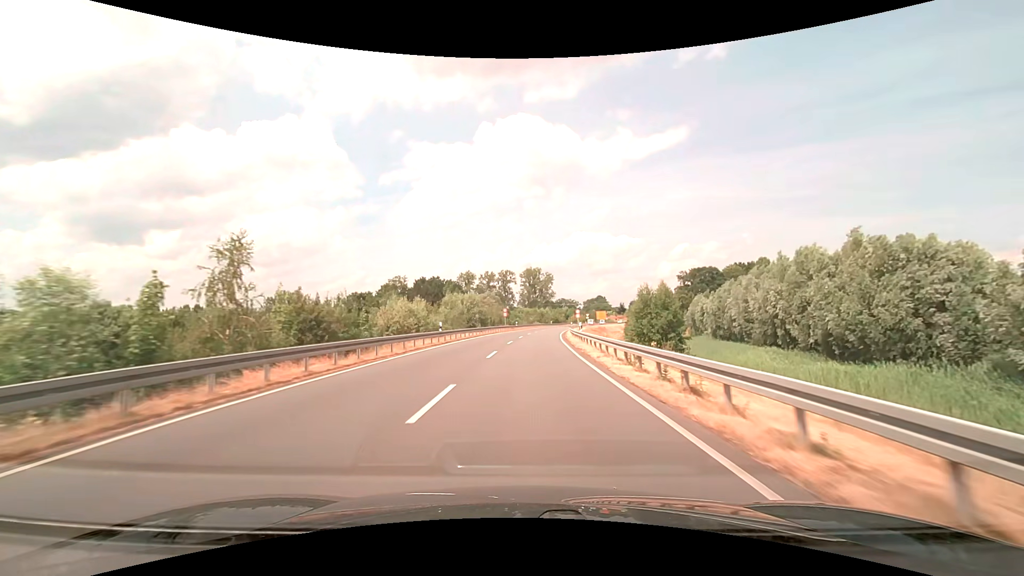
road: secondary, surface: asphalt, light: Day
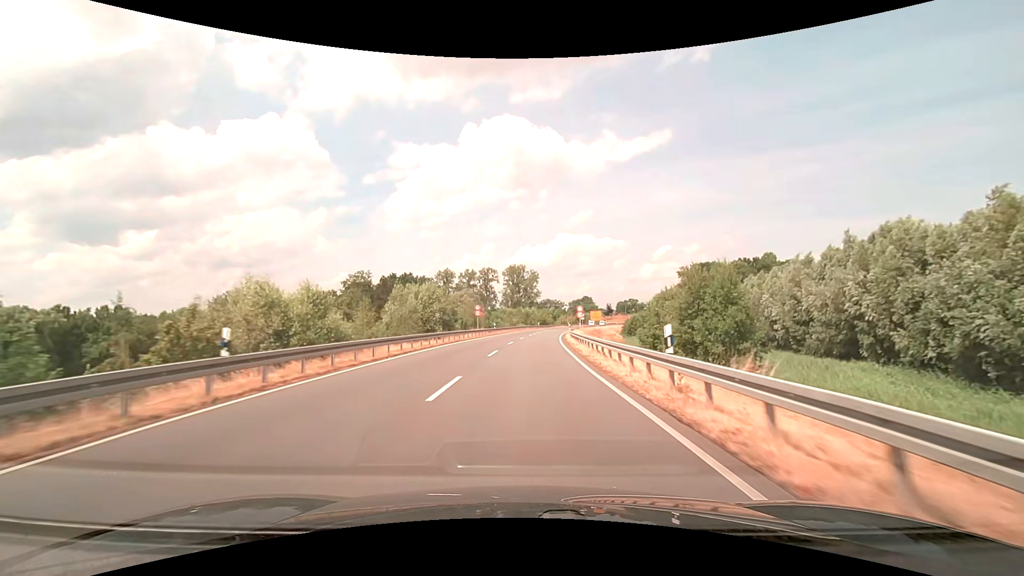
(+0.3, +21.7) m; +2°
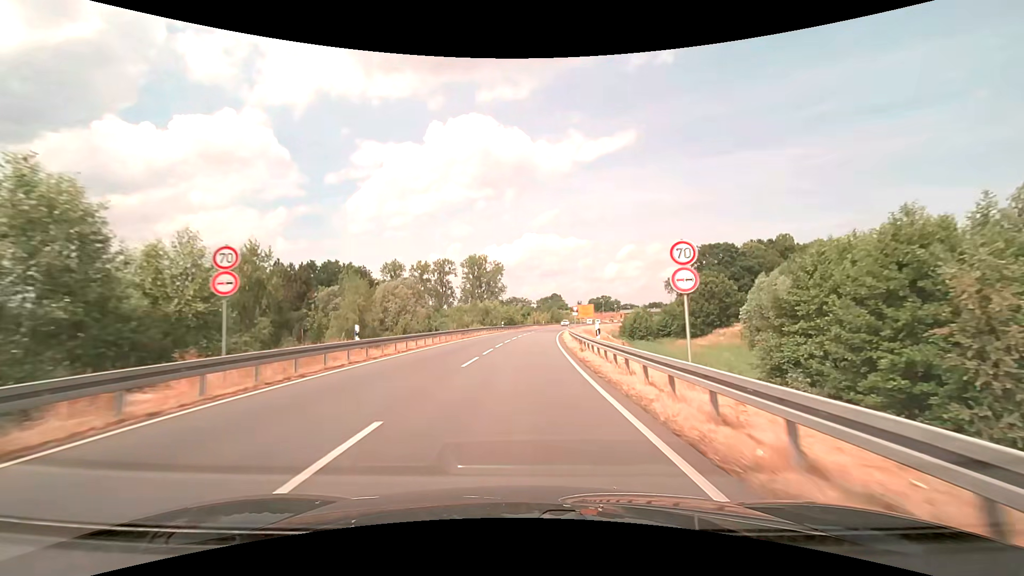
(+1.4, +41.3) m; +4°
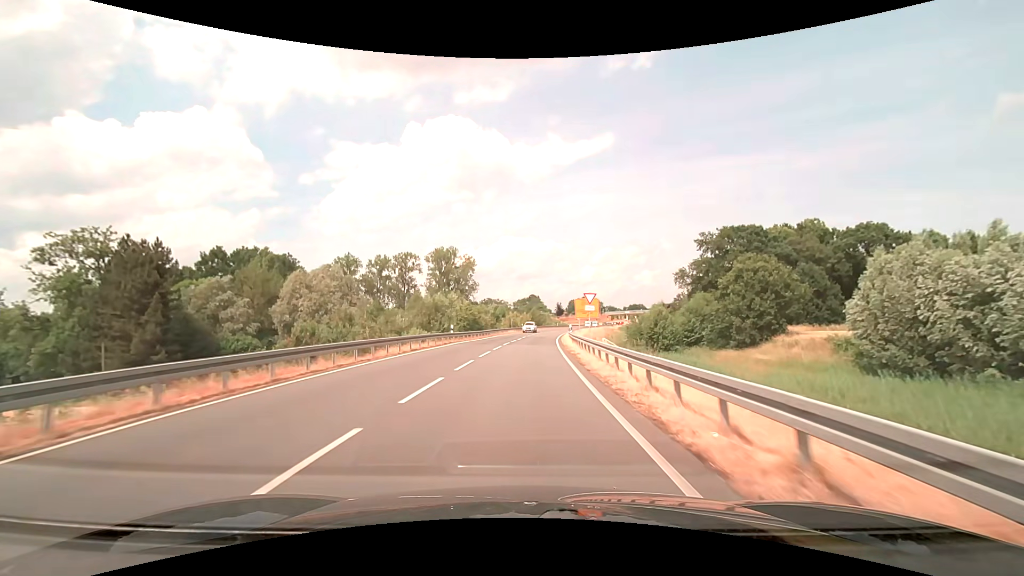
(+0.7, +30.8) m; +3°
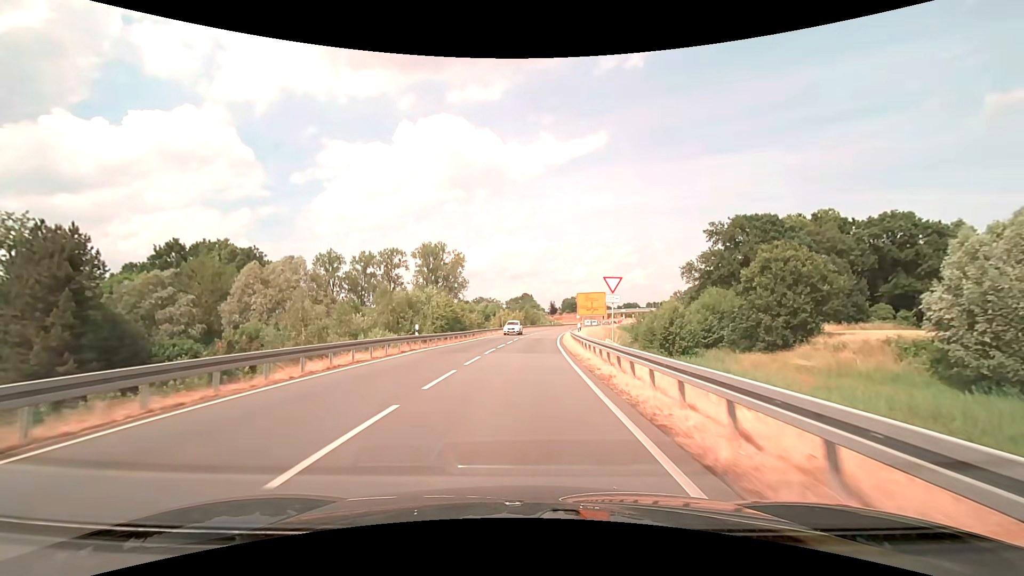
(+0.1, +10.2) m; +1°
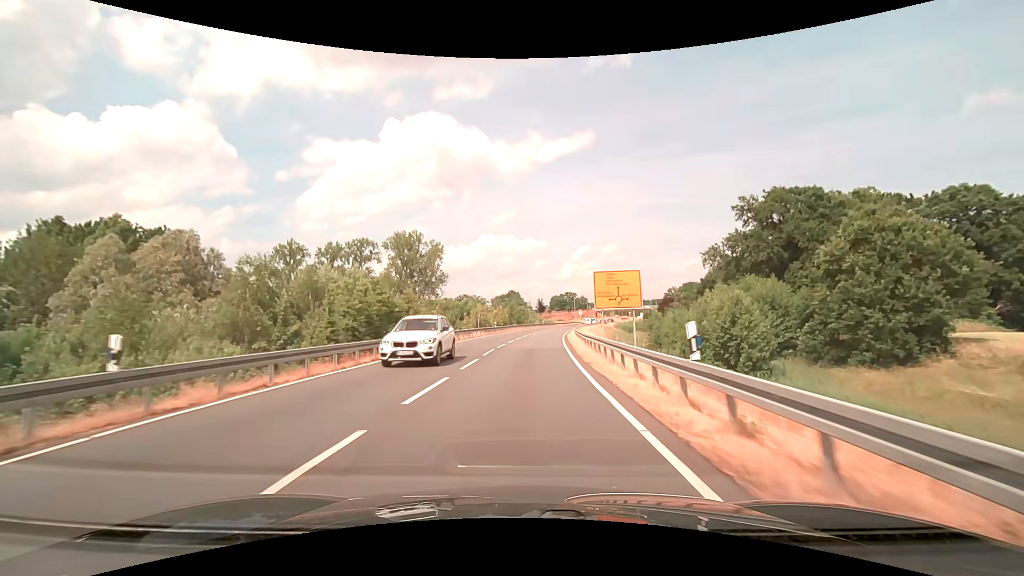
(+0.3, +19.9) m; +1°
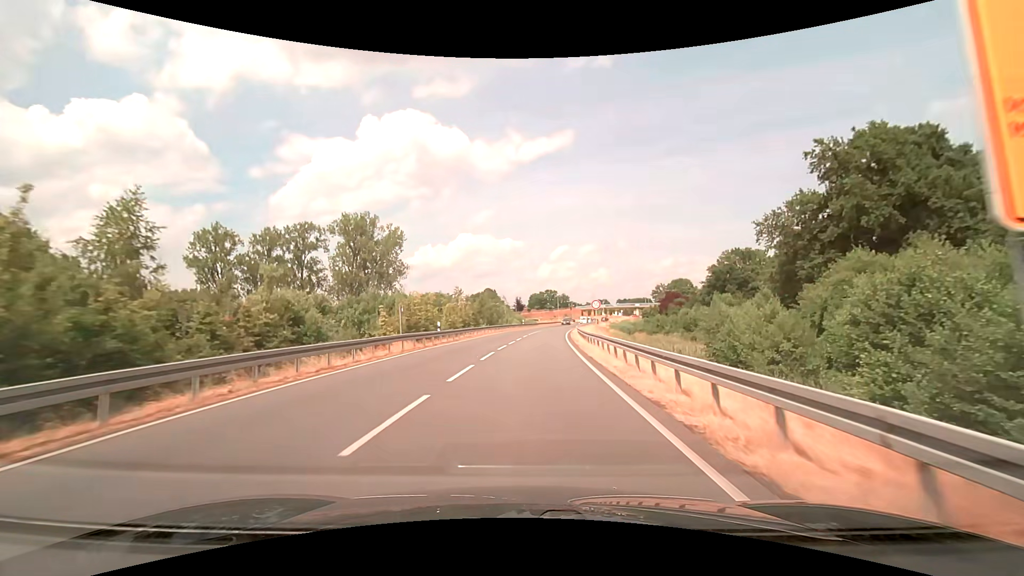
(+0.6, +26.6) m; +3°
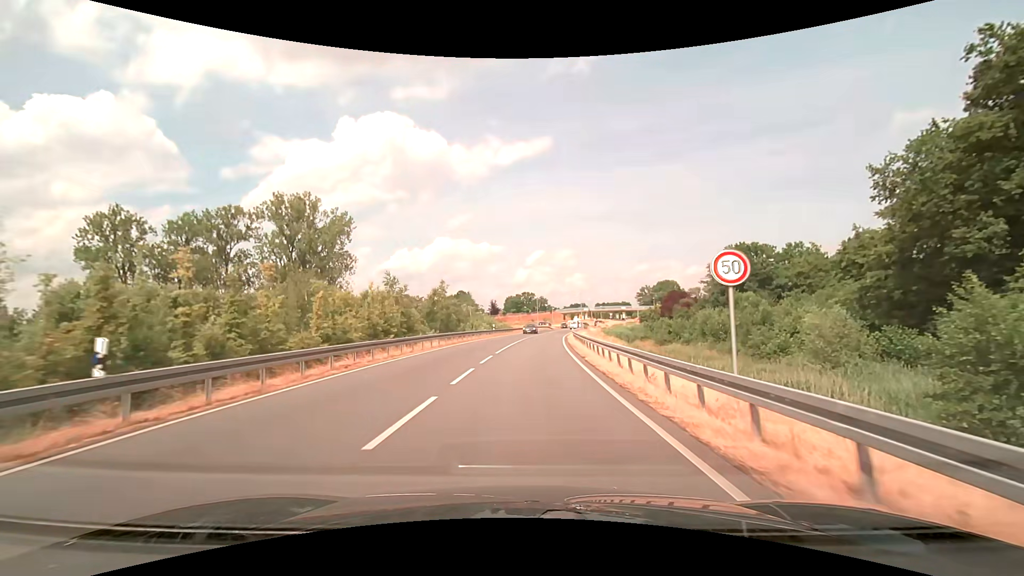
(+0.6, +23.3) m; +3°
(0, +10) (0, +20) (+1, +30) (+2, +40) (+2, +50) (+3, +60) (+4, +70) (+6, +80) (+7, +90) (+9, +100) m
